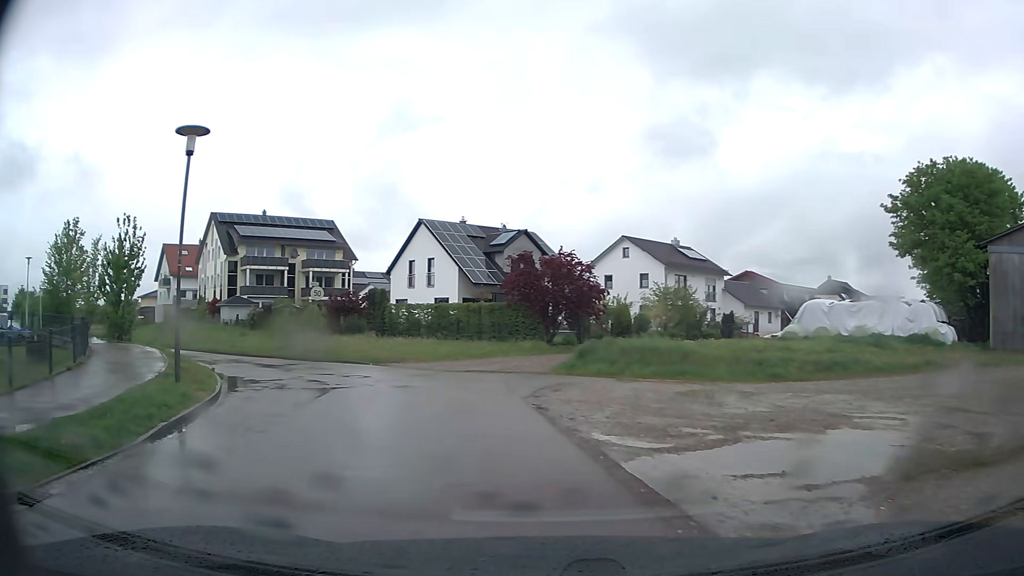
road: residential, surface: asphalt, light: Day
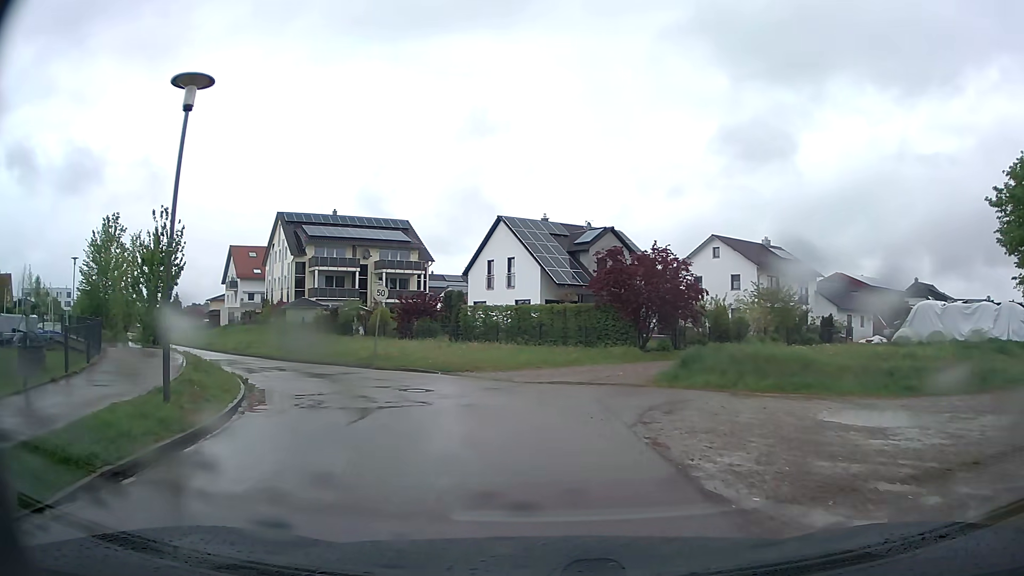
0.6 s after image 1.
(-0.1, +3.4) m; -5°
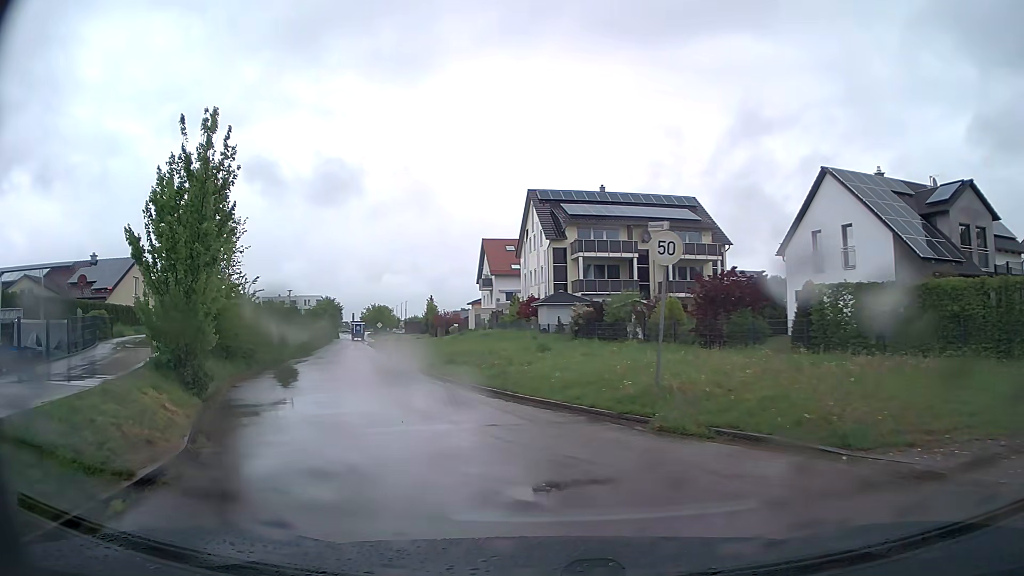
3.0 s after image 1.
(-2.9, +14.8) m; -24°
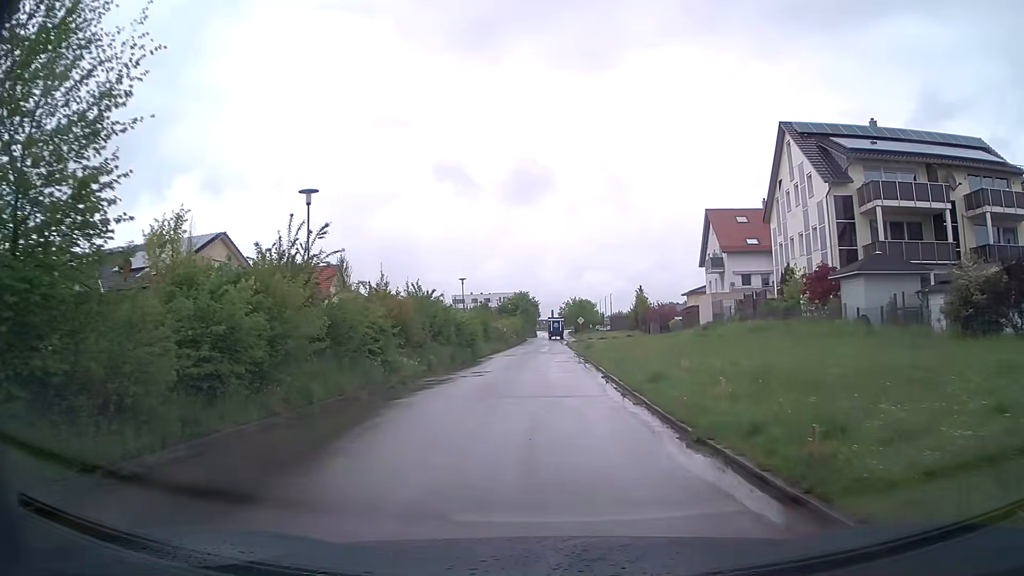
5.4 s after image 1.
(-3.9, +17.7) m; -17°
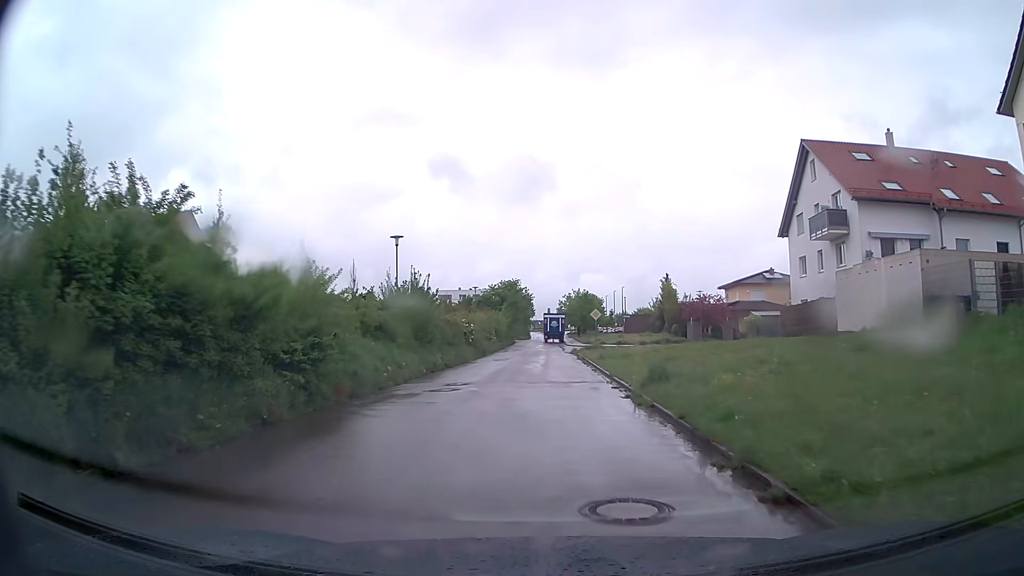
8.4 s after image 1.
(0.0, +27.8) m; 0°
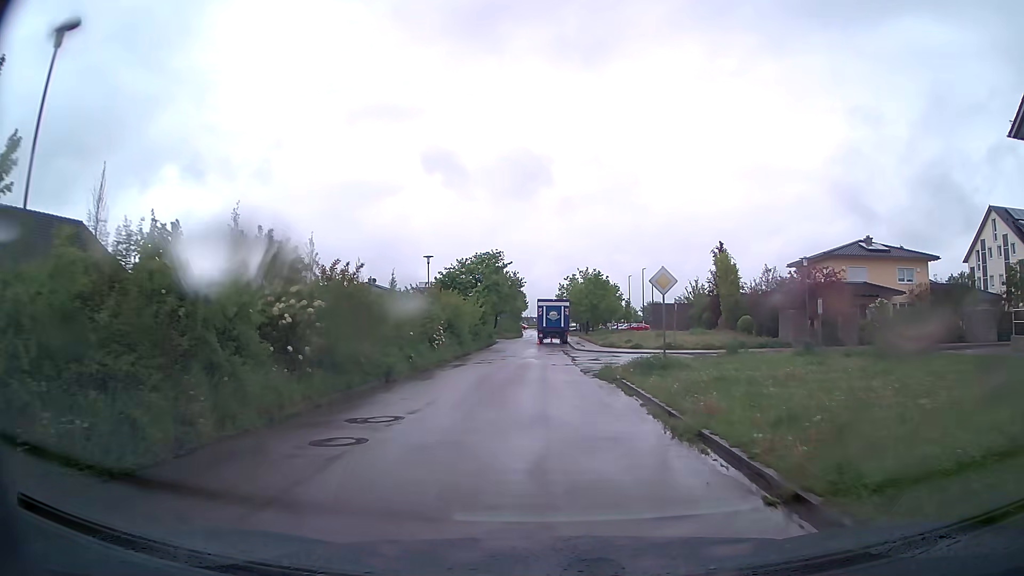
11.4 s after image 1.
(+0.3, +28.2) m; +1°
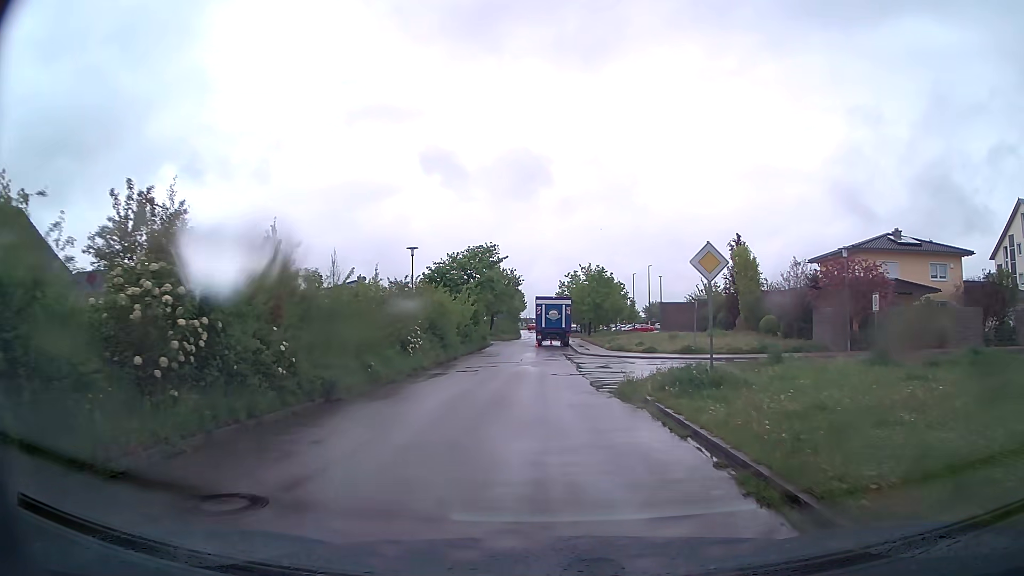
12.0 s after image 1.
(0.0, +5.5) m; 0°
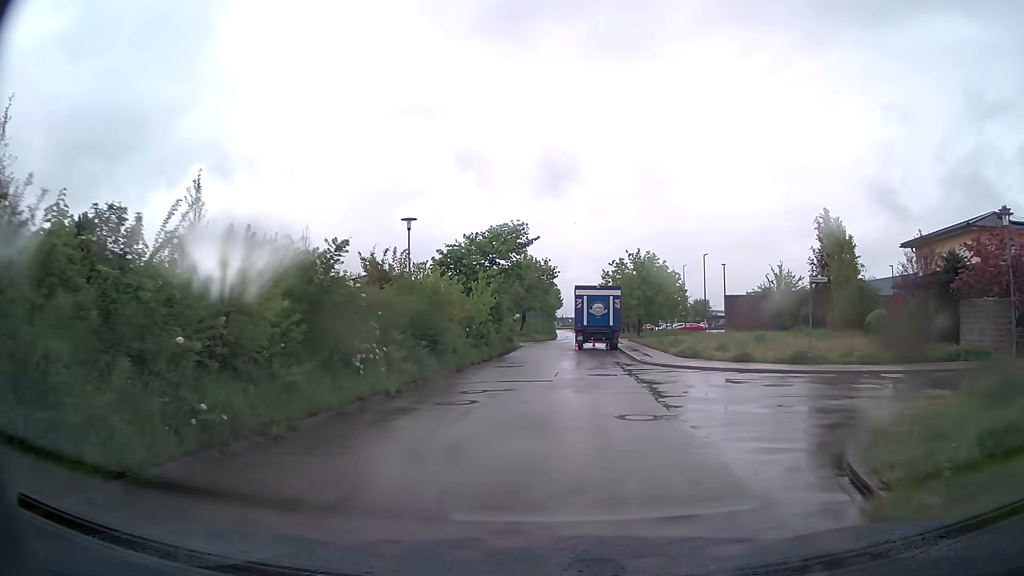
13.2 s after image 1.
(-0.3, +11.0) m; -3°
(0, +10) (0, +20) (-1, +30) (0, +40) (0, +50) (+2, +60) (+3, +70) (+4, +80) (+5, +90) (+5, +100) m
